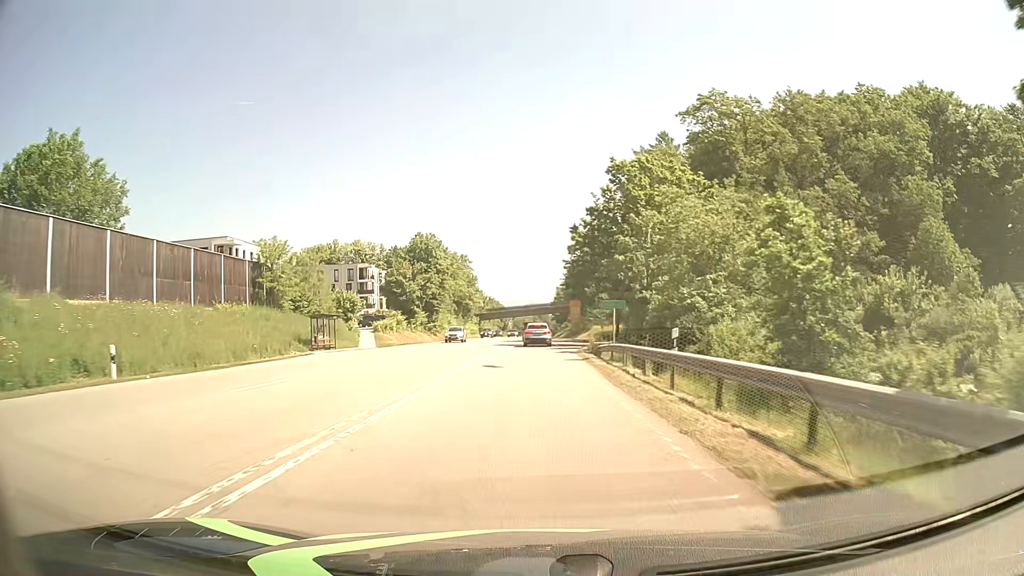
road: secondary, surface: asphalt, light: Day
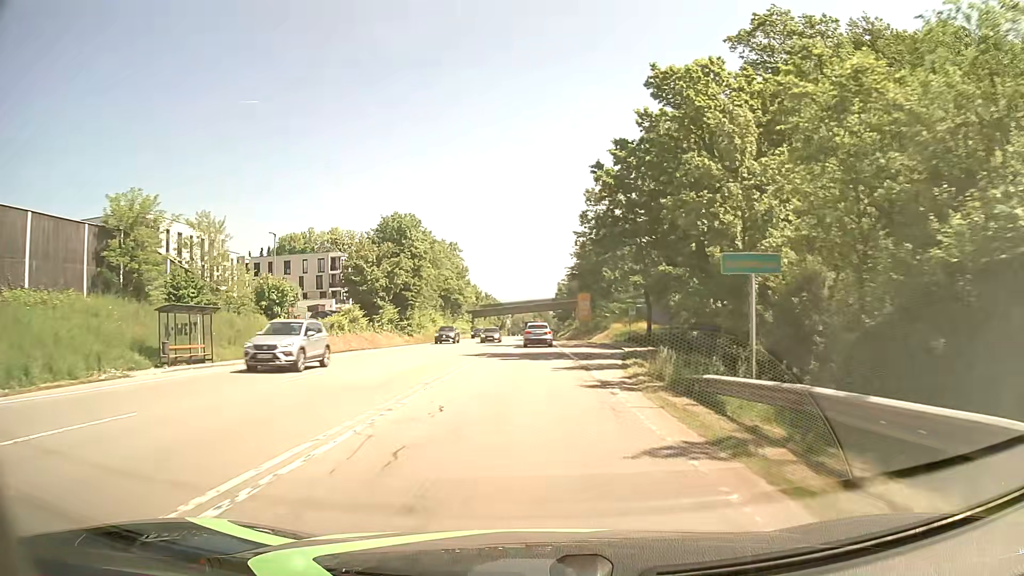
(0.0, +19.8) m; 0°
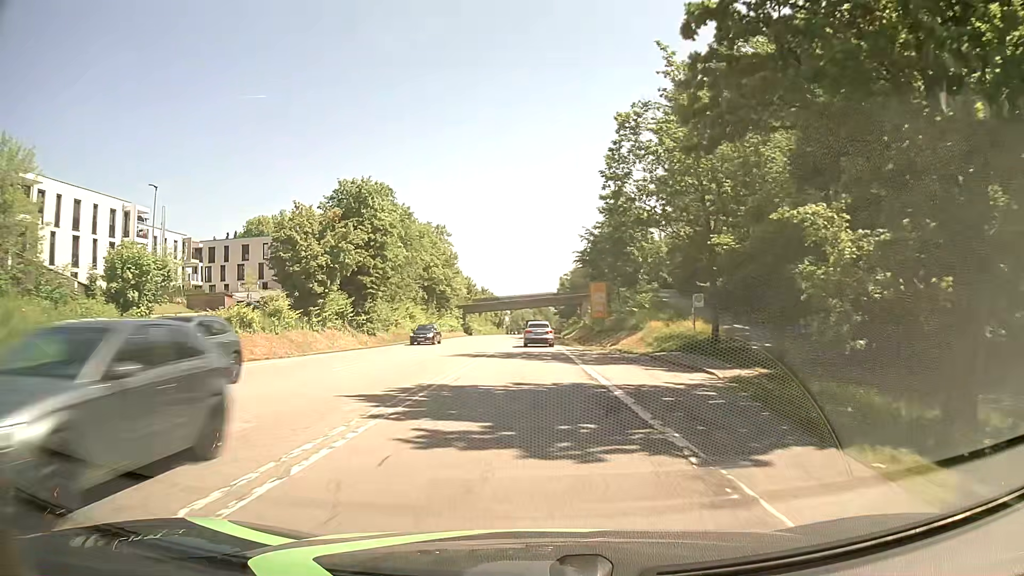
(0.0, +19.2) m; 0°
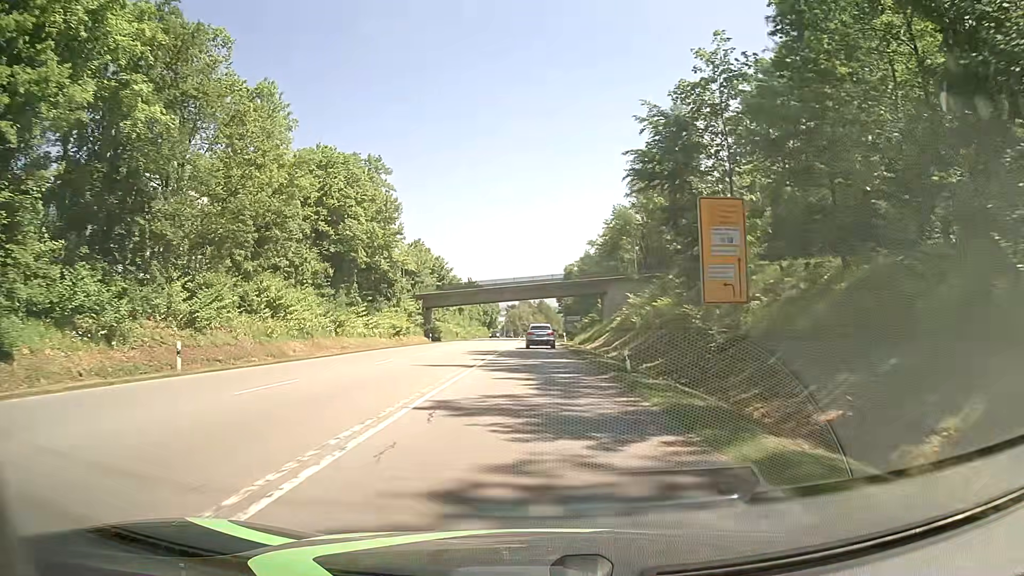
(0.0, +46.8) m; 0°
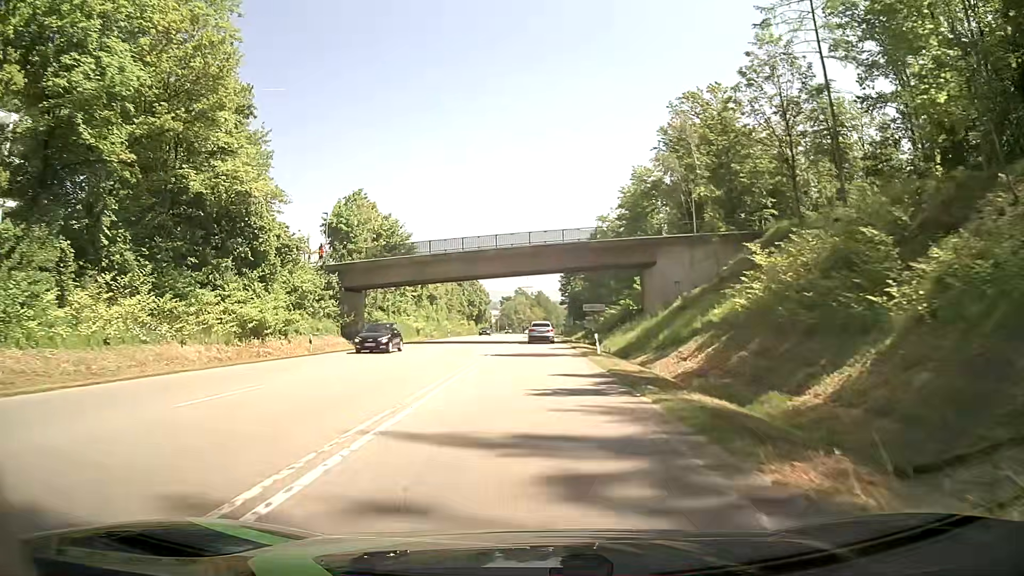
(0.0, +37.0) m; 0°
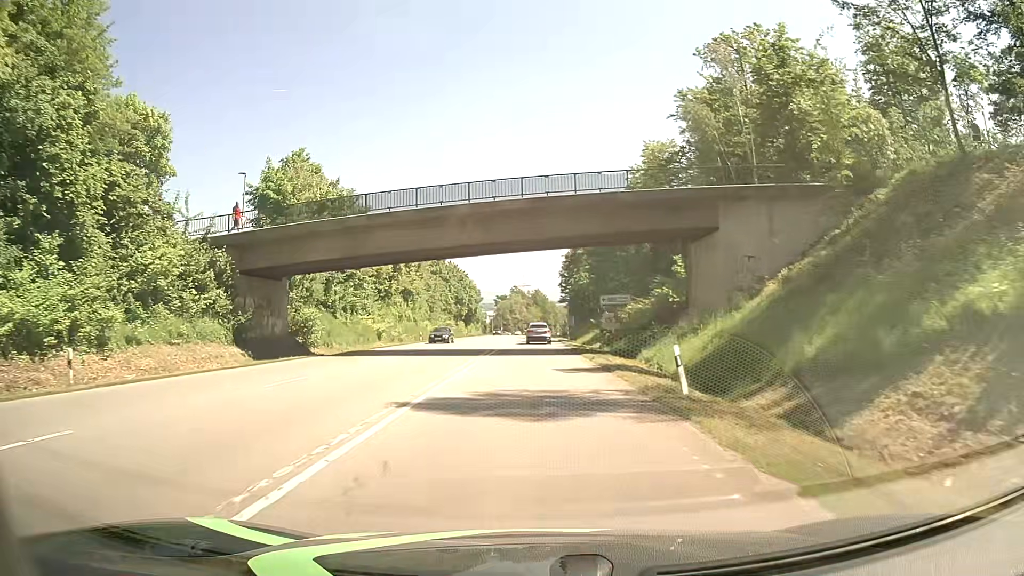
(0.0, +18.5) m; 0°
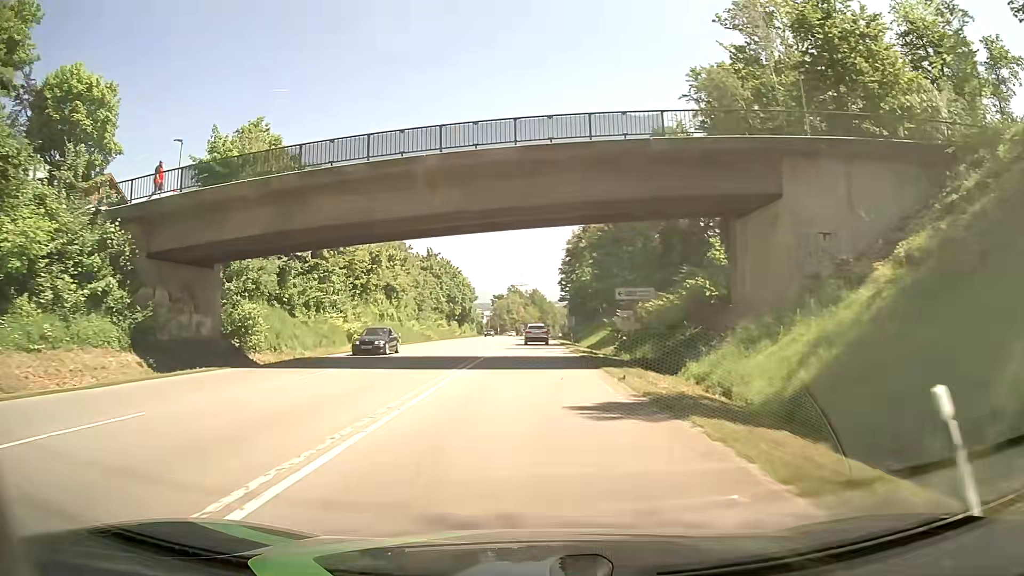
(0.0, +9.2) m; 0°
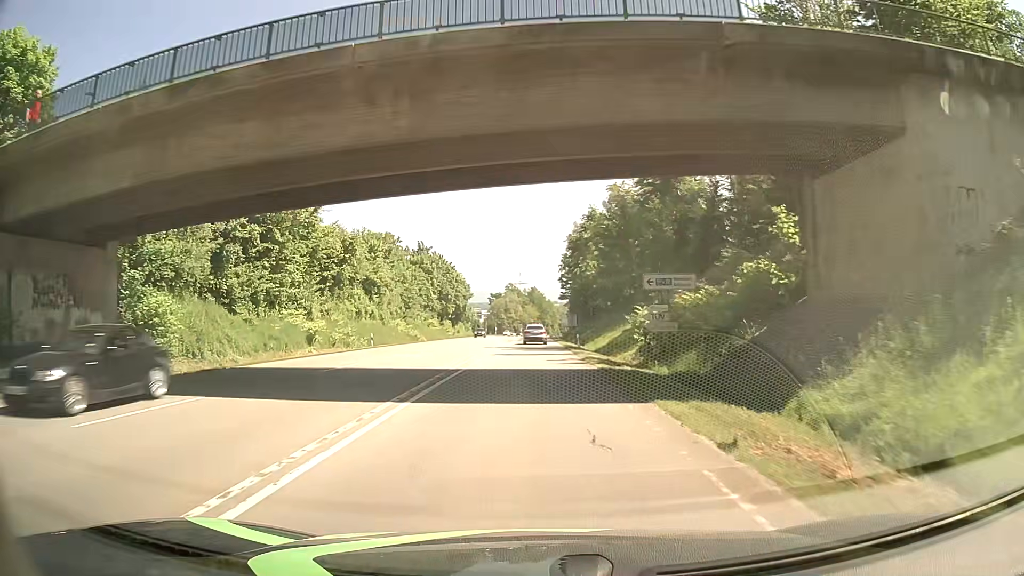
(0.0, +9.2) m; 0°
(0, +10) (0, +20) (0, +30) (0, +40) (0, +50) (0, +60) (0, +70) (0, +80) (0, +90) (0, +100) m
